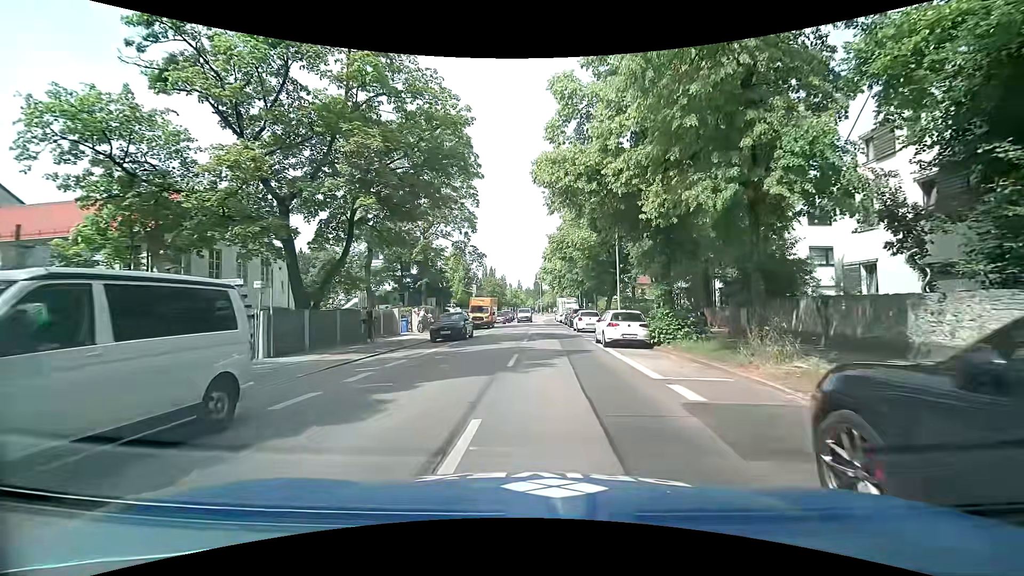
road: secondary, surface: asphalt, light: Day
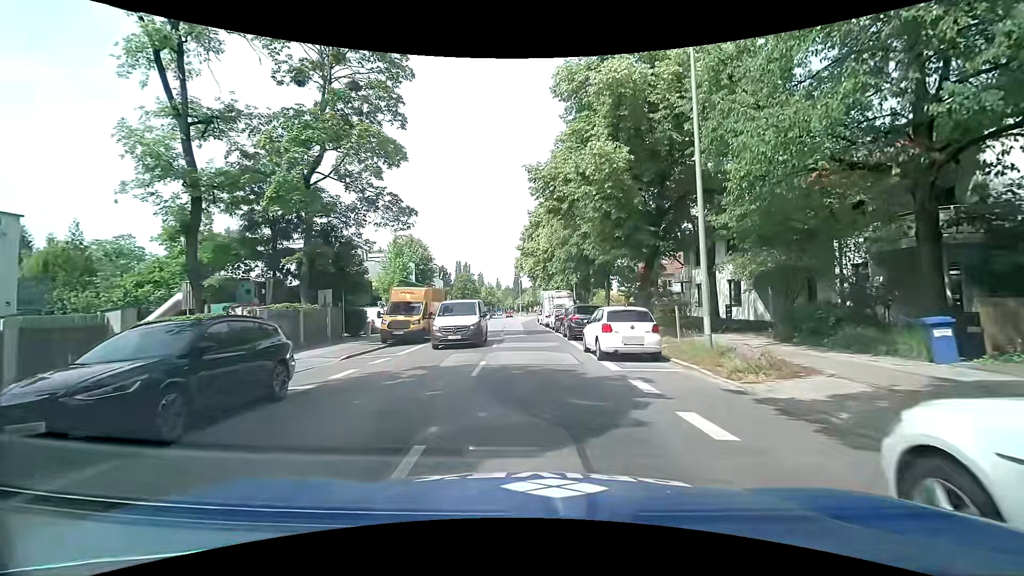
(0.0, +19.5) m; +3°
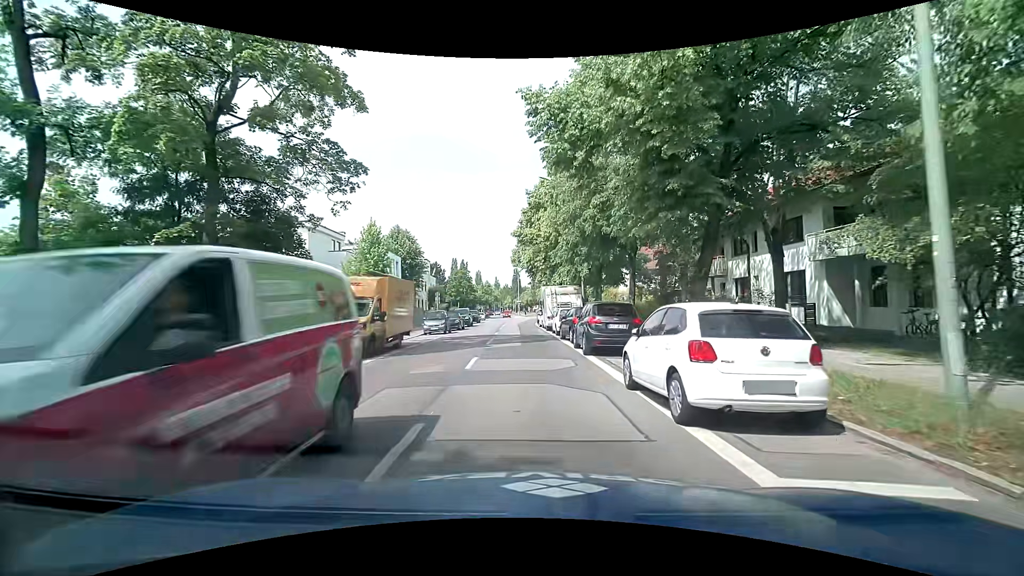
(-0.2, +7.5) m; -2°
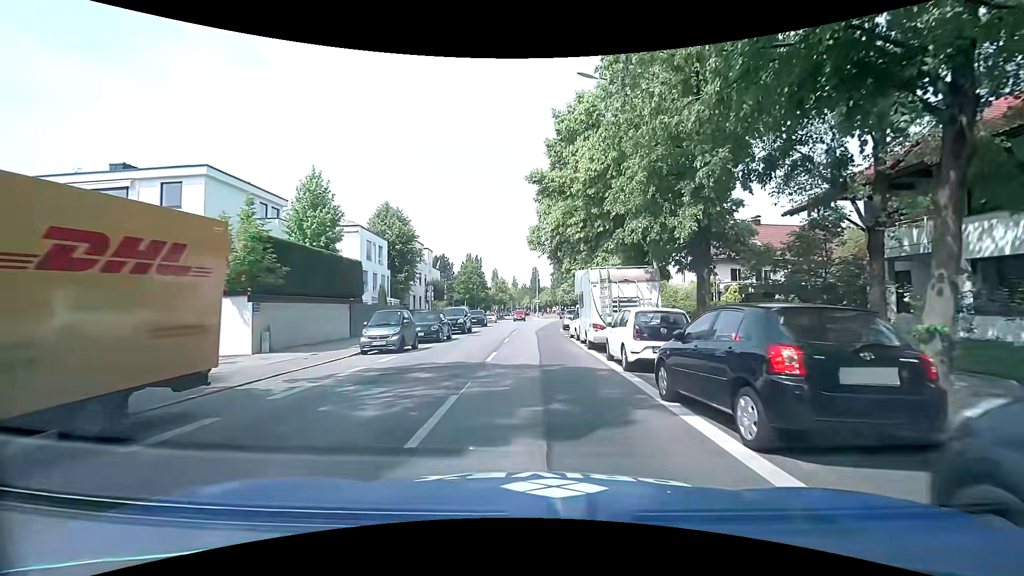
(-0.2, +15.3) m; -1°
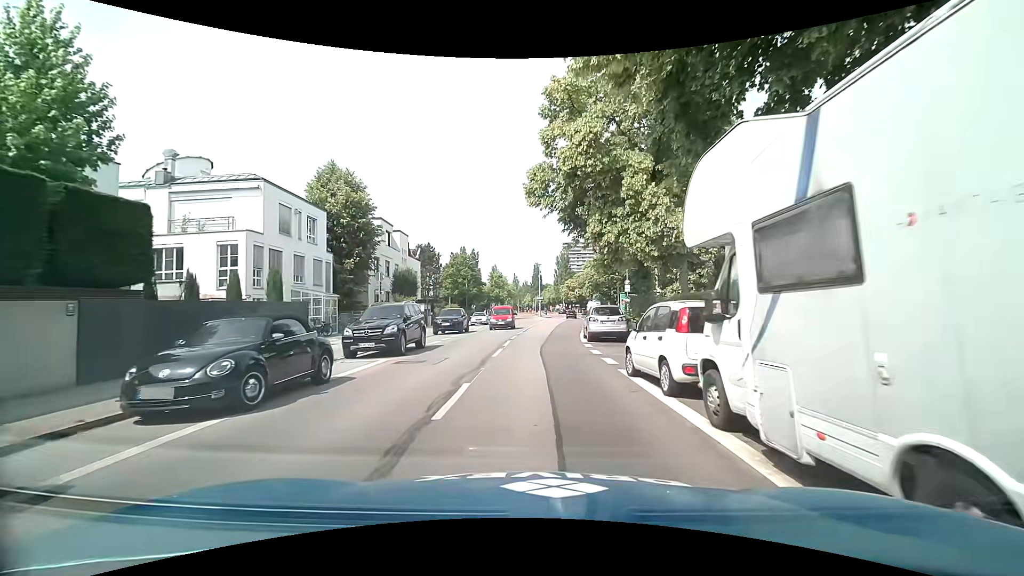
(0.0, +16.0) m; 0°
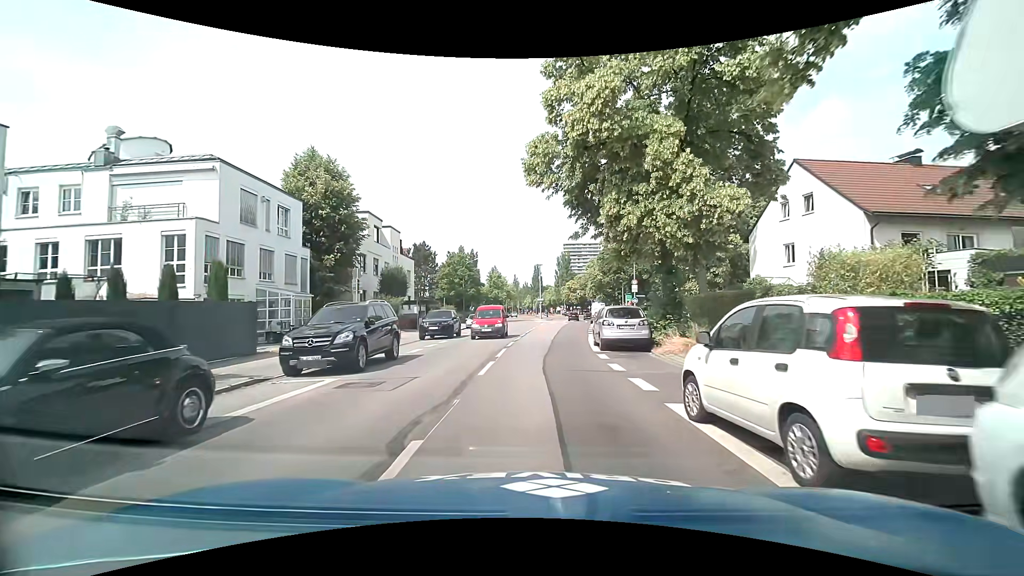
(-0.1, +4.0) m; -2°
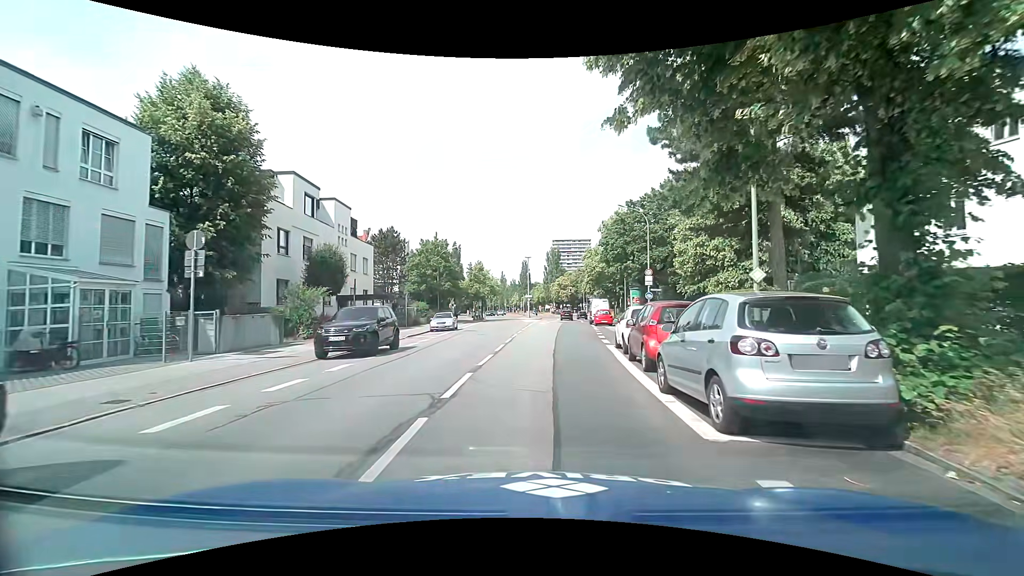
(+0.4, +12.2) m; +2°
